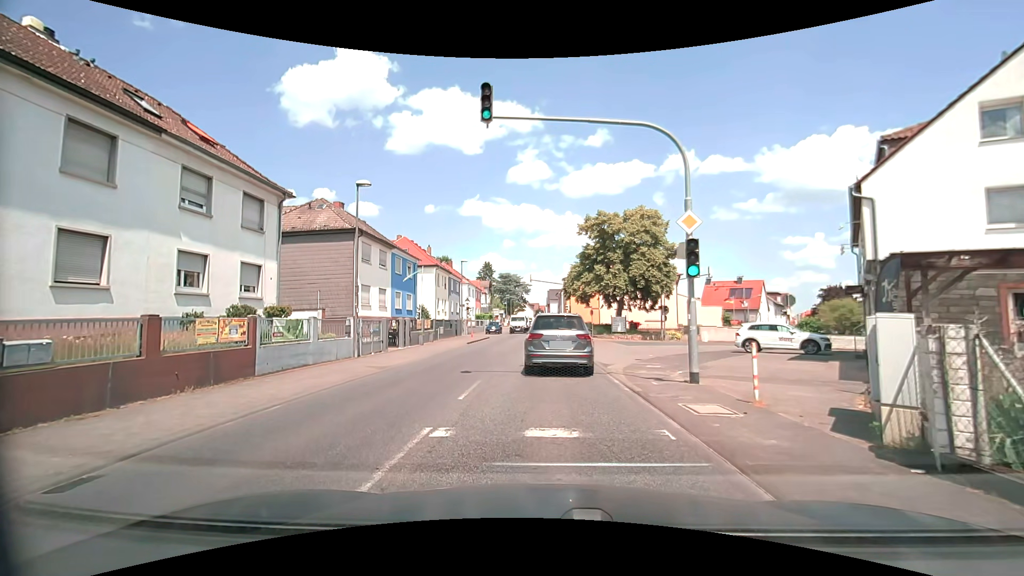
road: secondary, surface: asphalt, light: Day
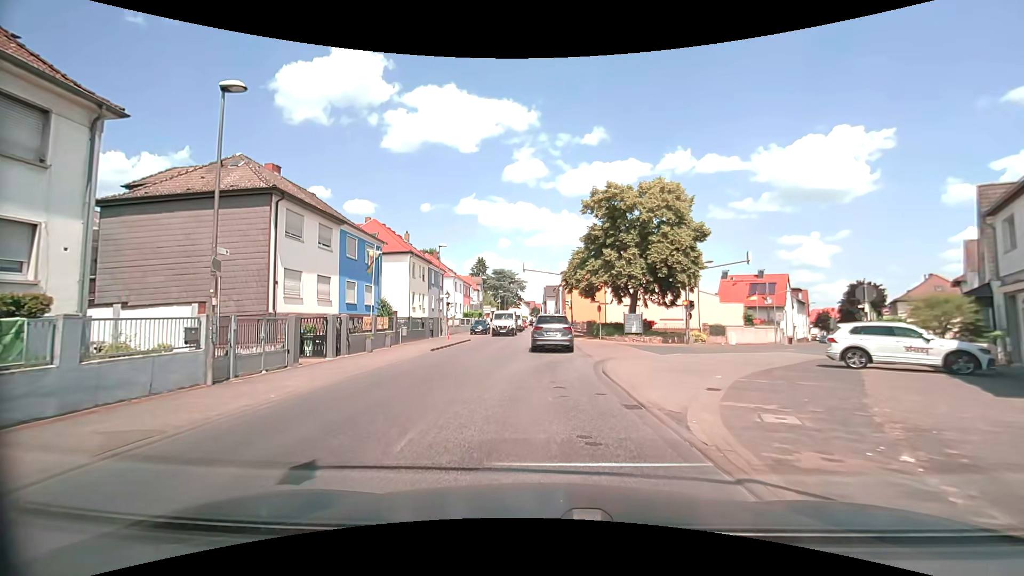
(0.0, +9.9) m; 0°
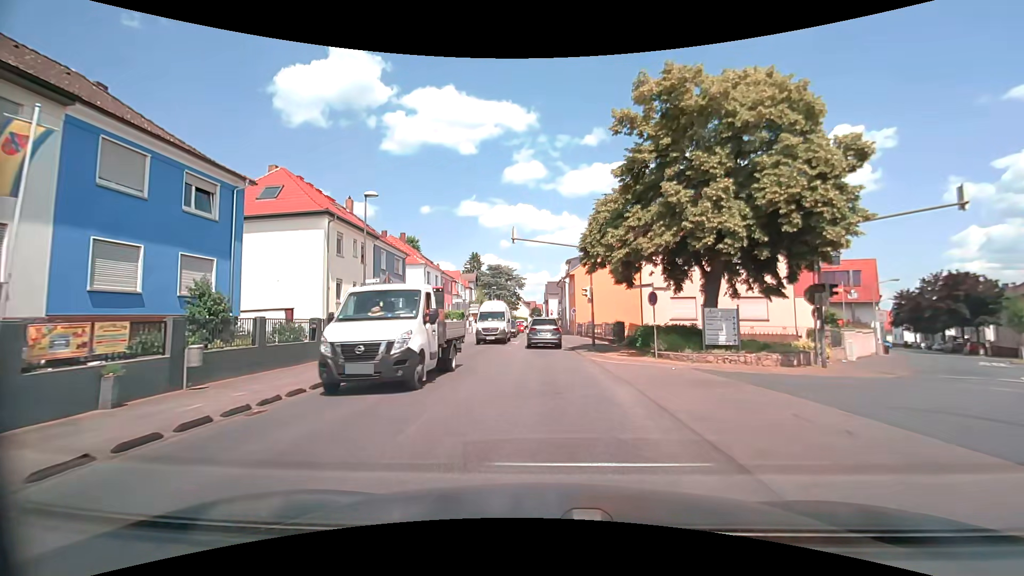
(0.0, +18.4) m; 0°
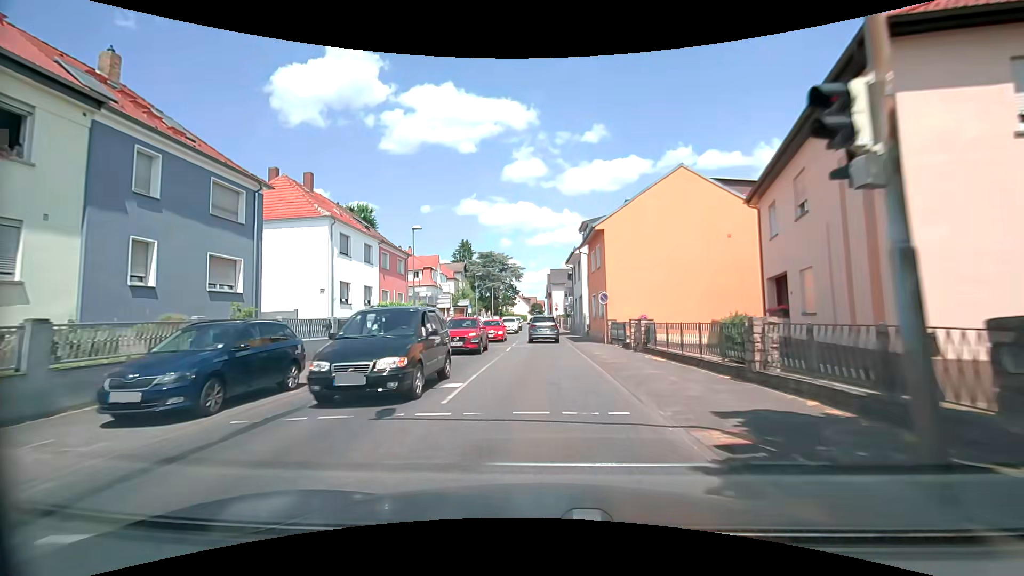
(0.0, +23.6) m; 0°
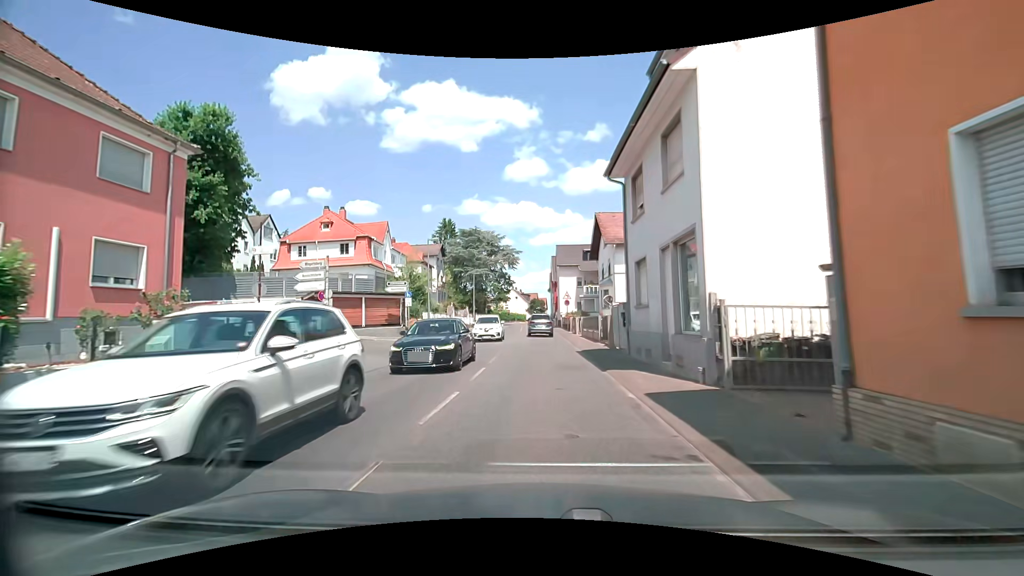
(+0.1, +29.1) m; 0°
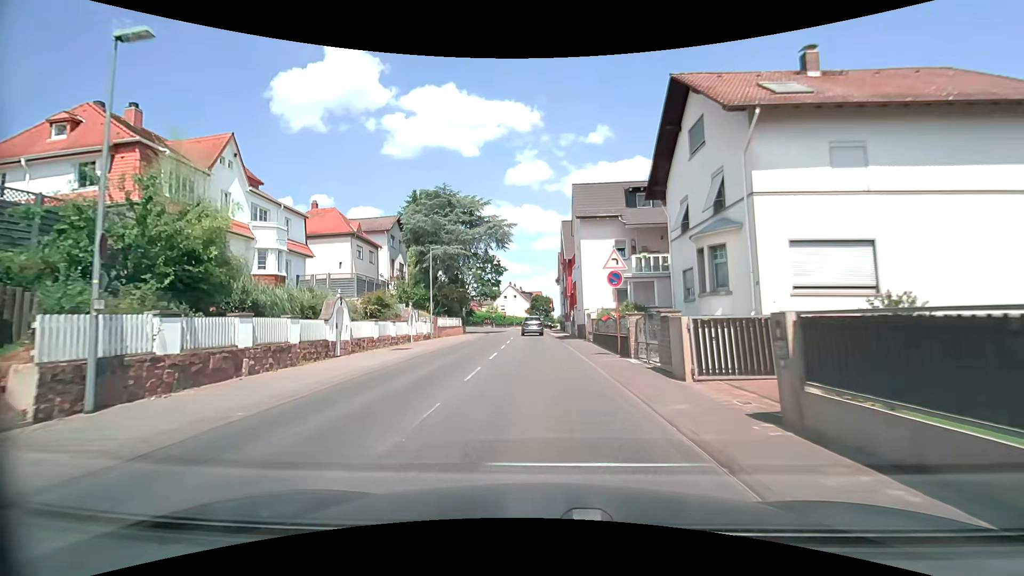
(-0.3, +29.0) m; -1°
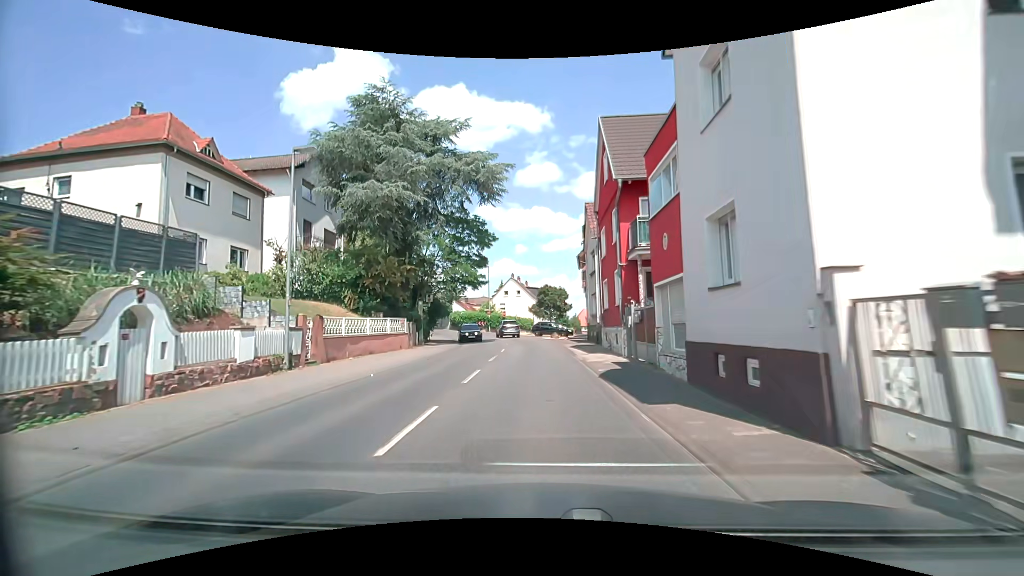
(-0.3, +24.4) m; -1°
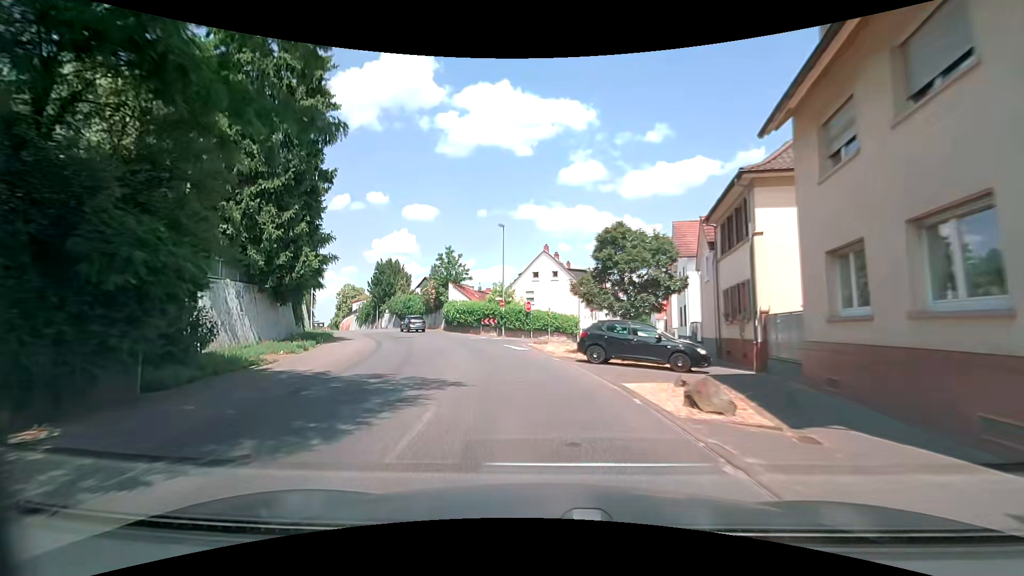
(-0.6, +32.1) m; -4°
(0, +10) (-2, +20) (-4, +30) (-8, +39) (-12, +48) (-16, +57) (-21, +66) (-26, +75) (-31, +83) (-36, +92) m
